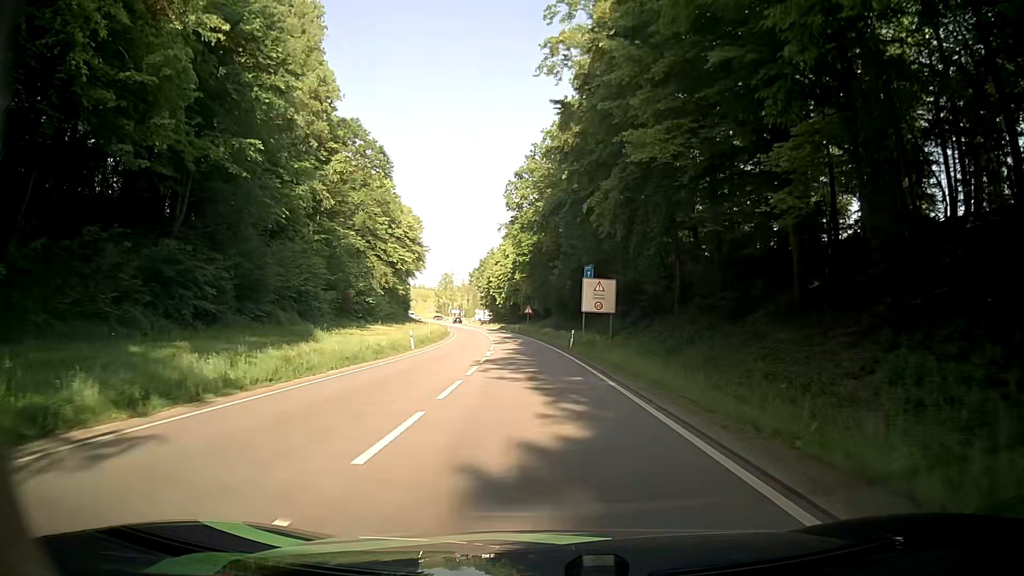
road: primary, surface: asphalt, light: Day
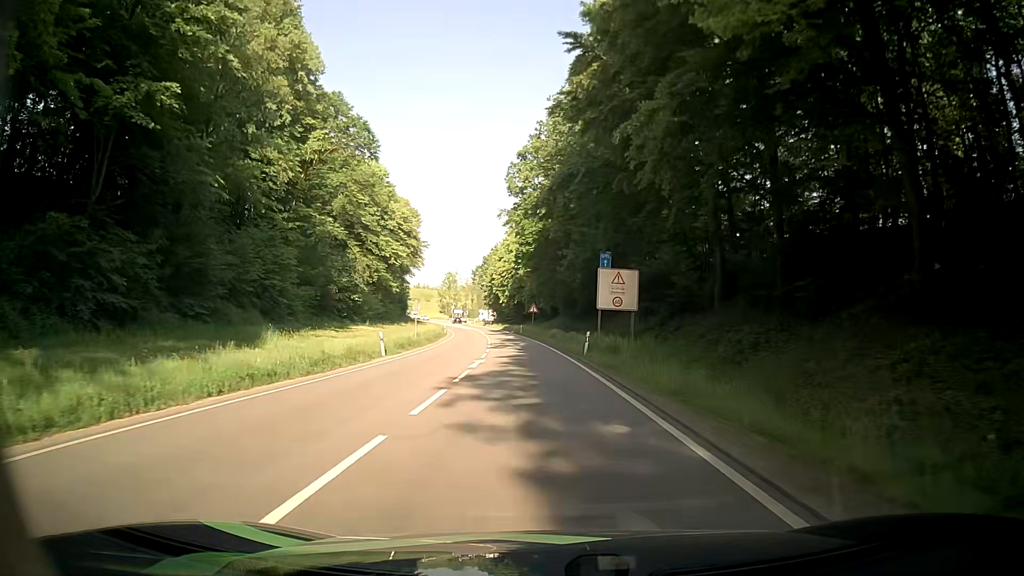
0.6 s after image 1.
(+0.1, +8.4) m; 0°
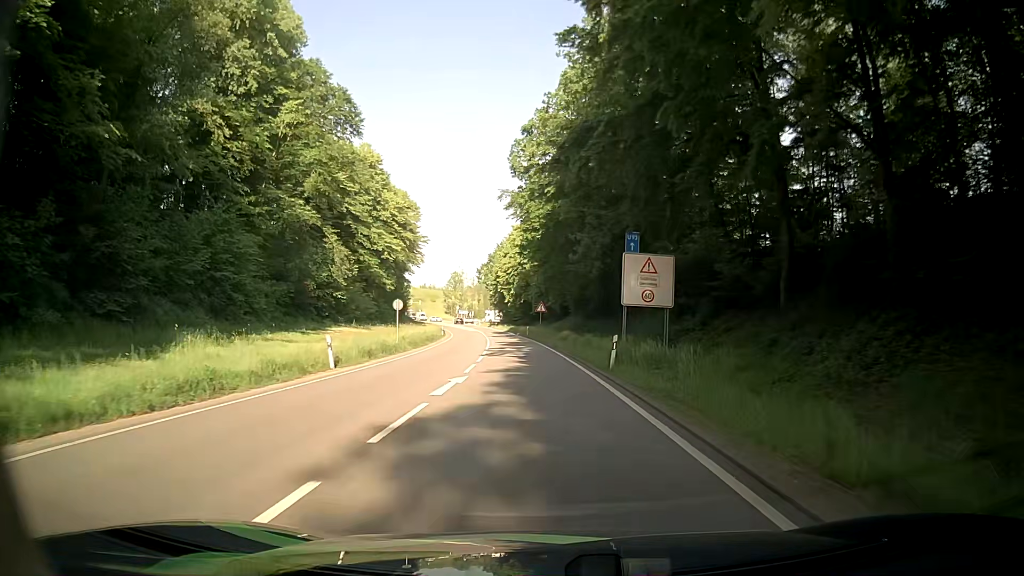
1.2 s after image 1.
(-0.1, +8.5) m; -1°
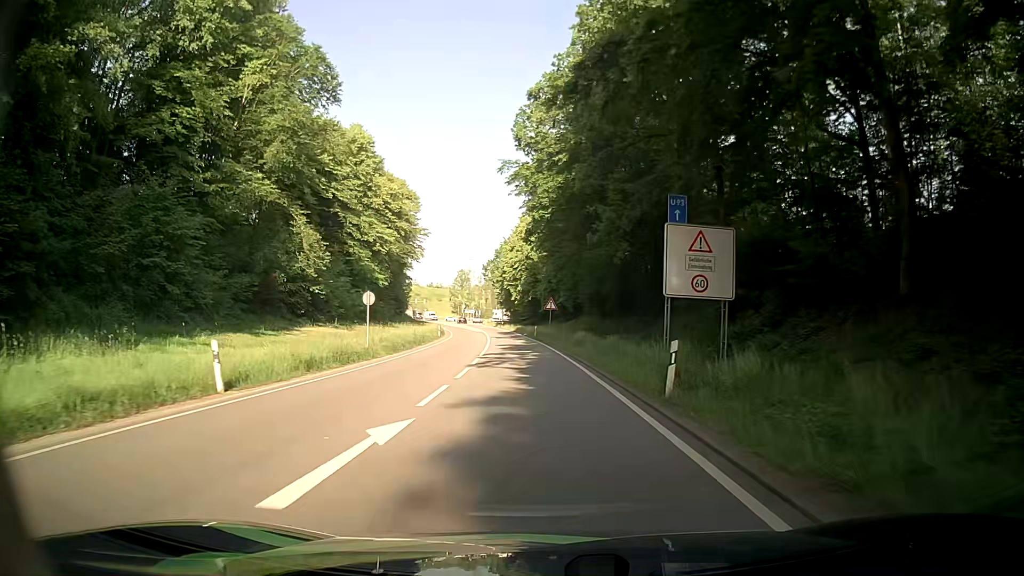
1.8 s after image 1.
(-0.1, +8.5) m; -2°
